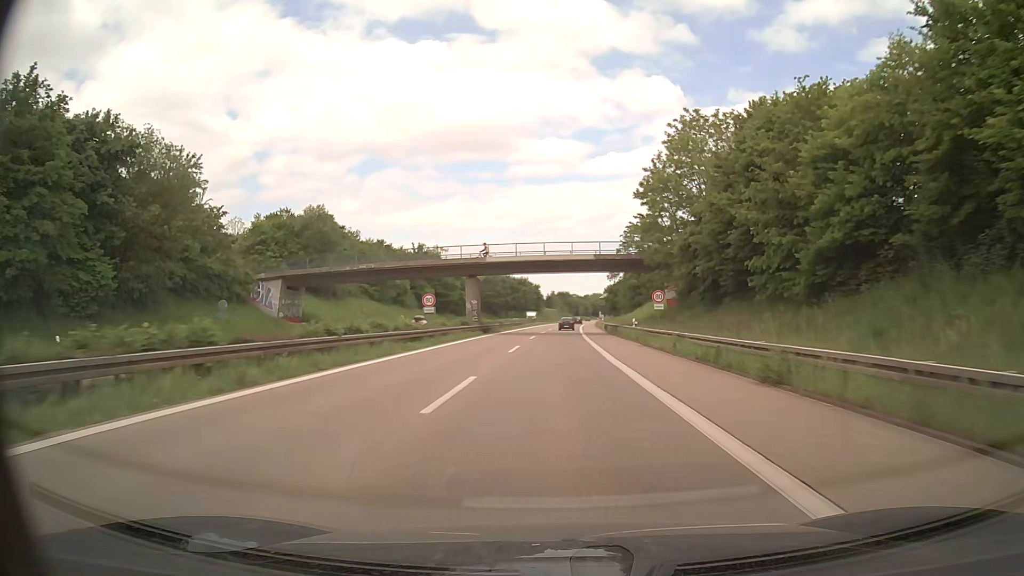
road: trunk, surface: asphalt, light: Day
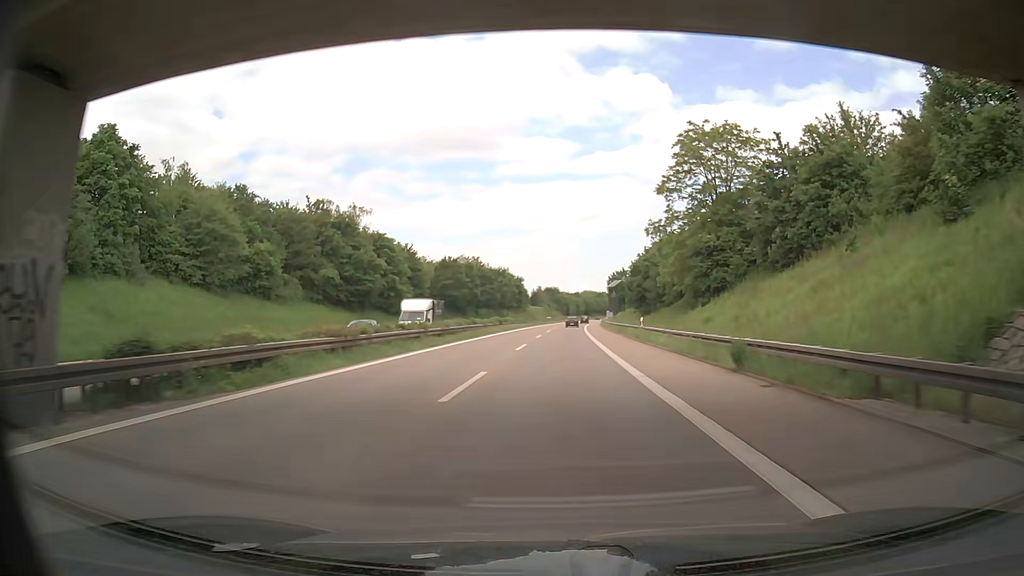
(+0.4, +50.5) m; +1°
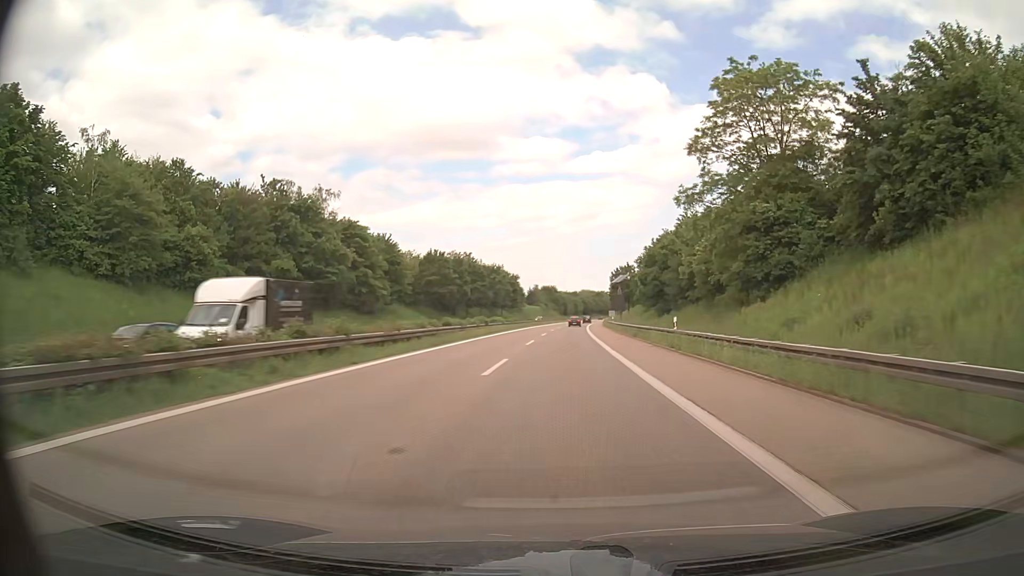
(0.0, +12.4) m; 0°
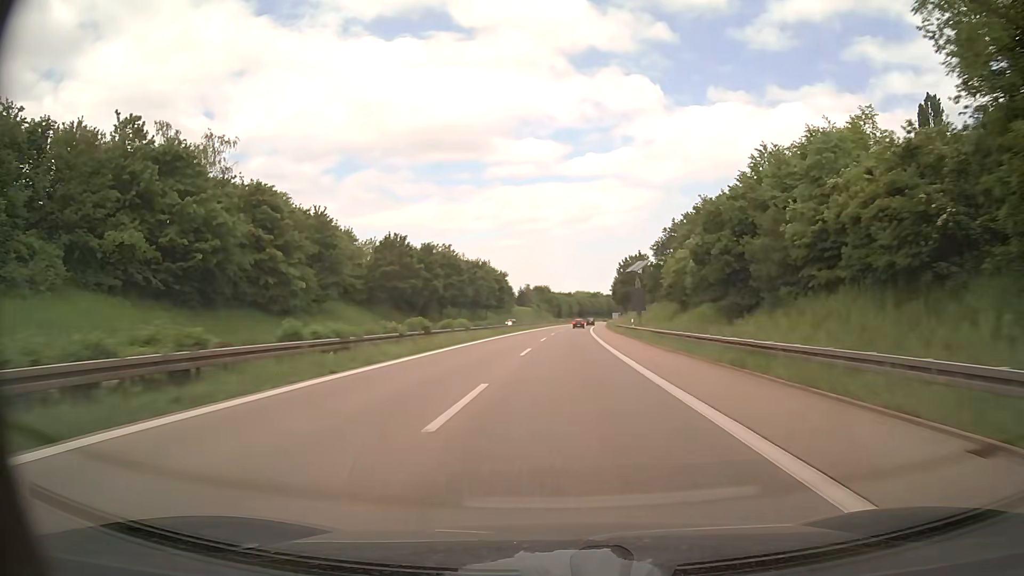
(+0.1, +24.9) m; 0°
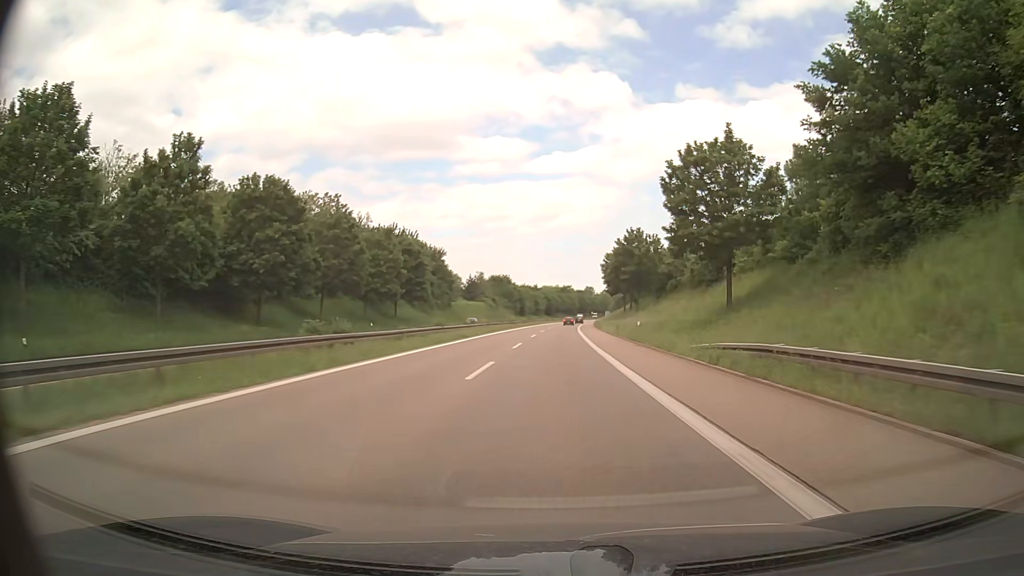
(+1.9, +62.6) m; +3°
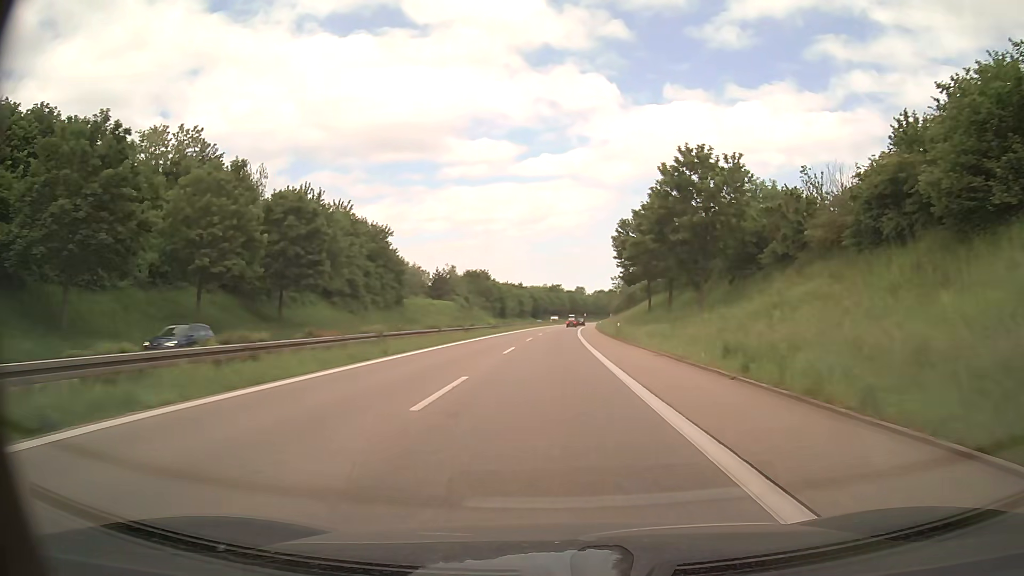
(+0.4, +37.7) m; +1°
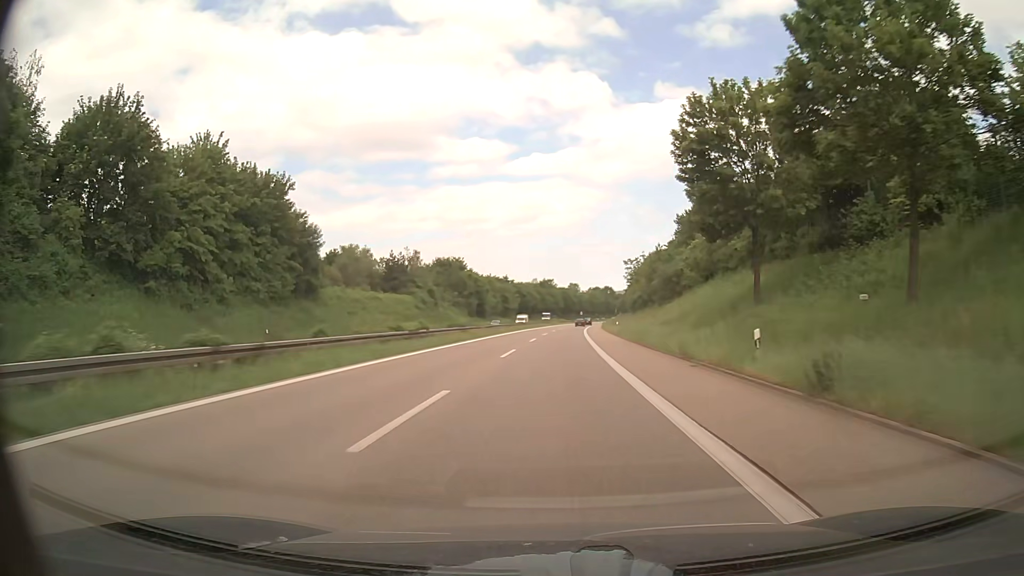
(+0.2, +37.7) m; +1°
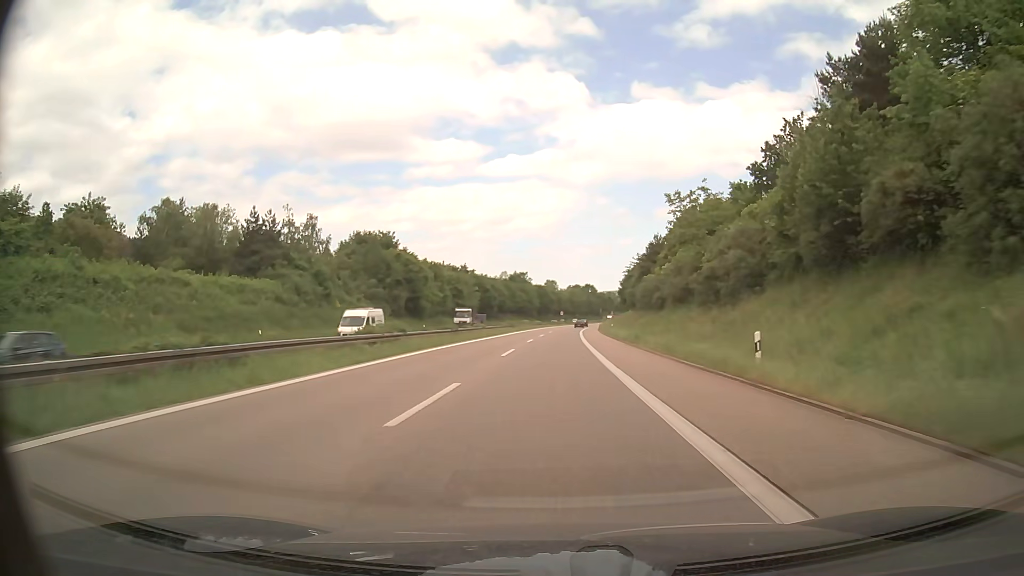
(+0.7, +50.1) m; +2°
(0, +10) (0, +20) (0, +30) (0, +40) (0, +50) (+1, +60) (+1, +70) (+1, +80) (+2, +90) (+2, +100) m
